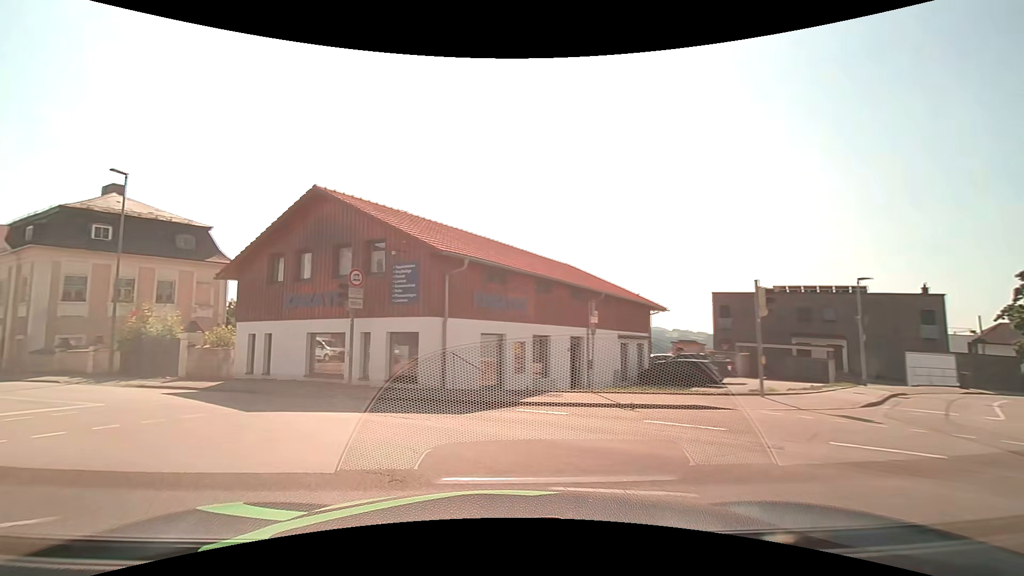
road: tertiary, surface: asphalt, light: Day
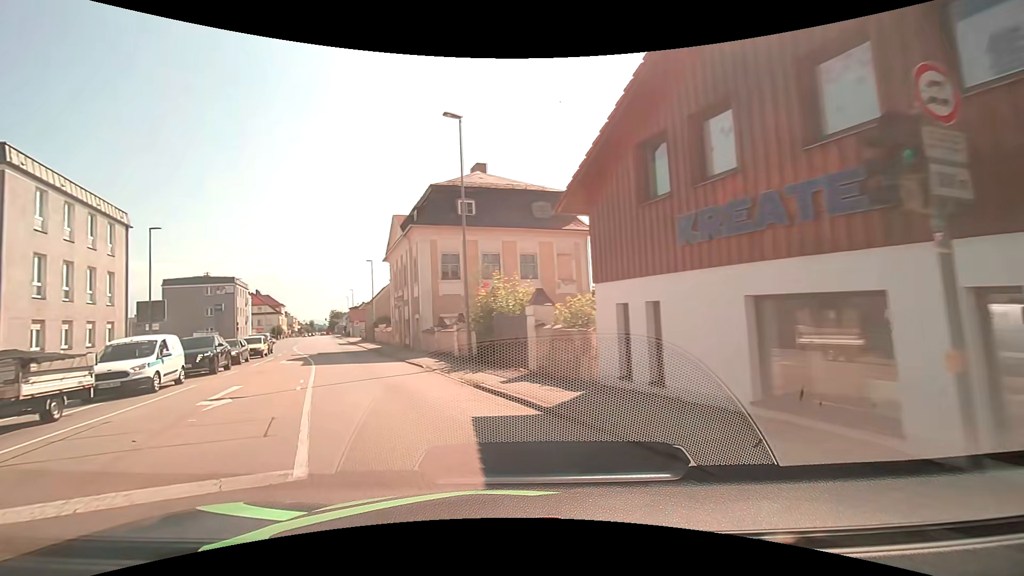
(-4.0, +10.8) m; -39°
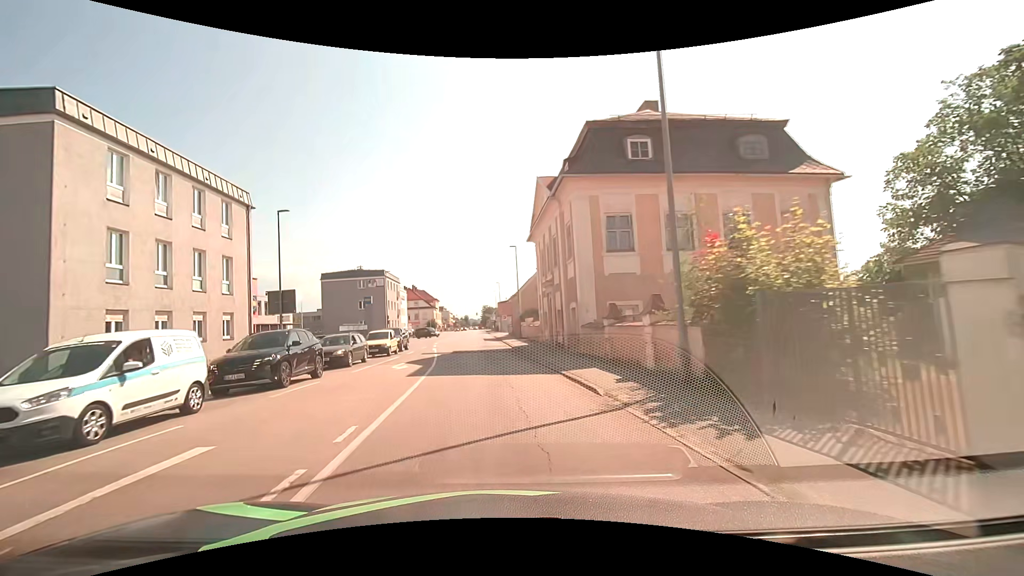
(-1.7, +9.4) m; -17°
